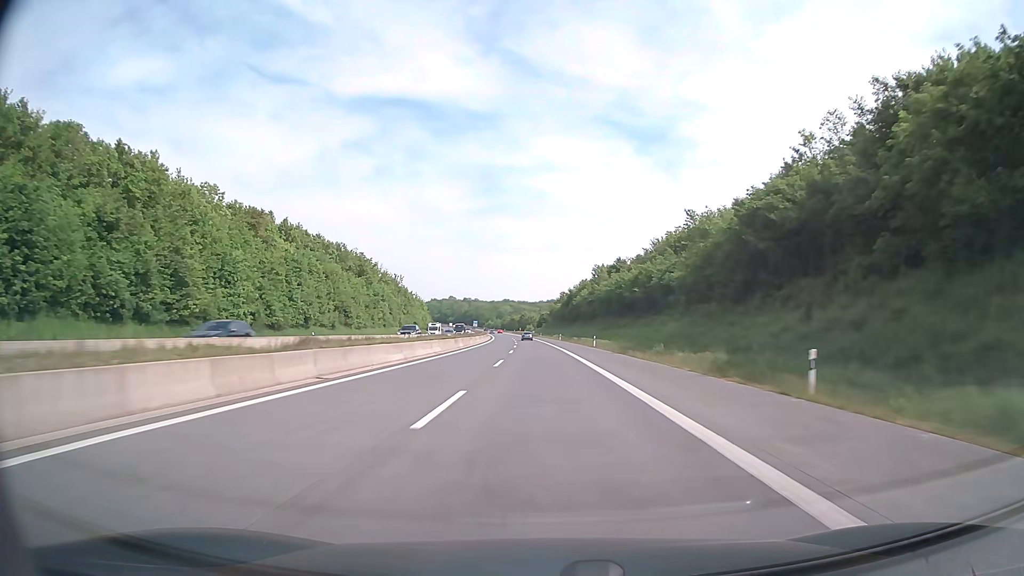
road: motorway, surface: asphalt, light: Day
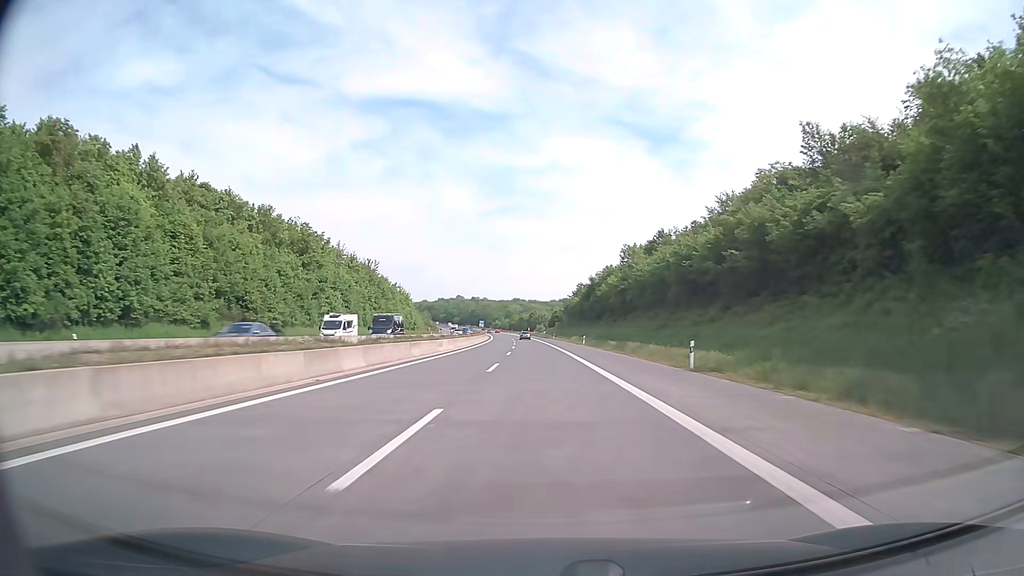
(-0.3, +39.6) m; -1°
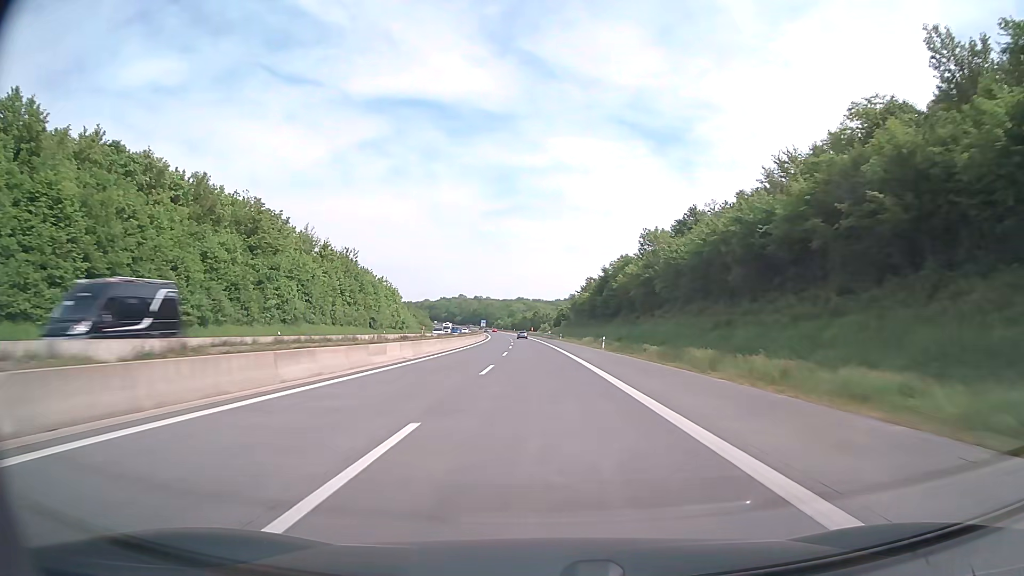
(-0.1, +19.8) m; 0°
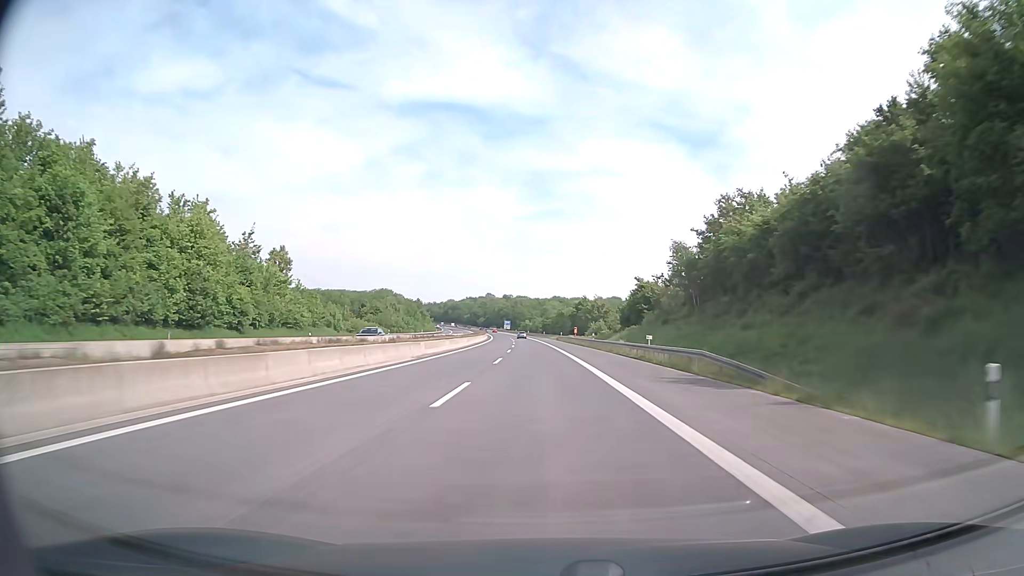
(-2.8, +99.0) m; -3°
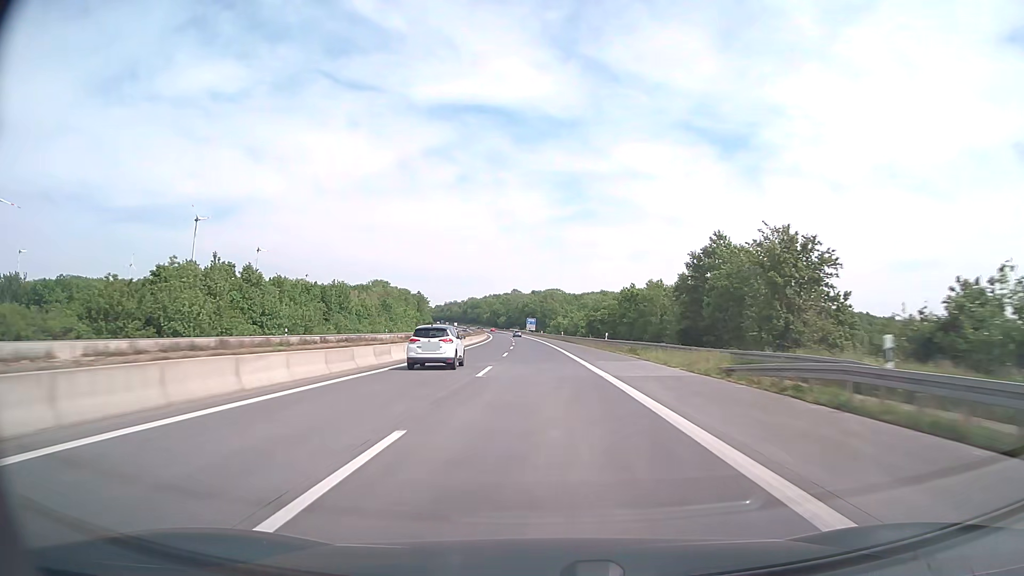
(-2.5, +98.9) m; -3°
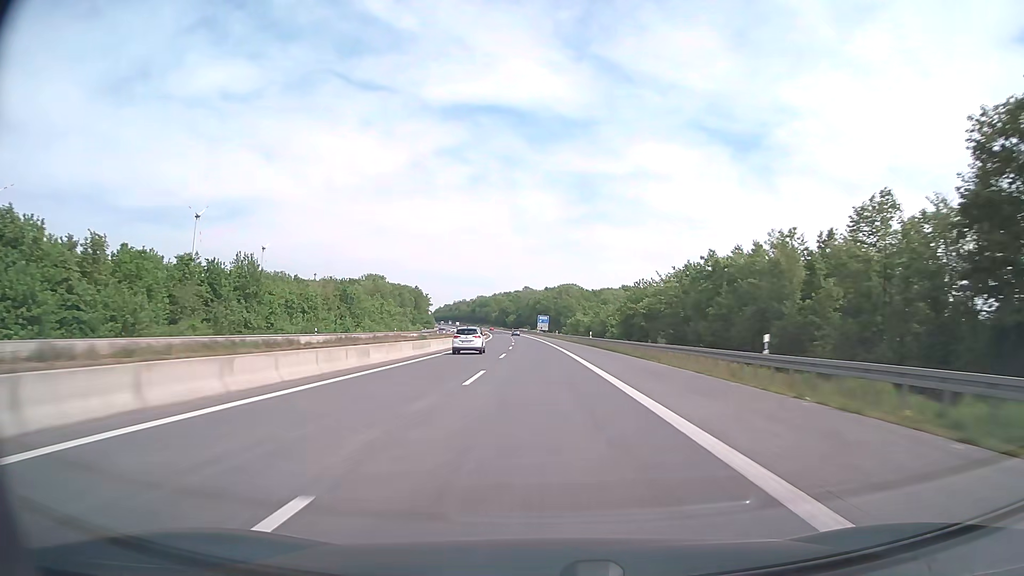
(-0.4, +39.6) m; -1°
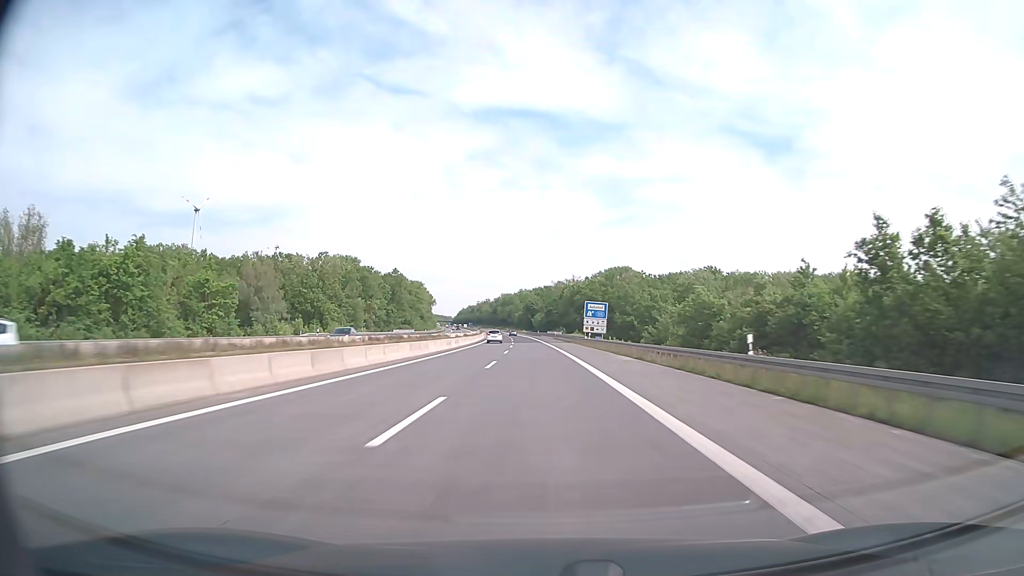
(-2.5, +98.9) m; -3°
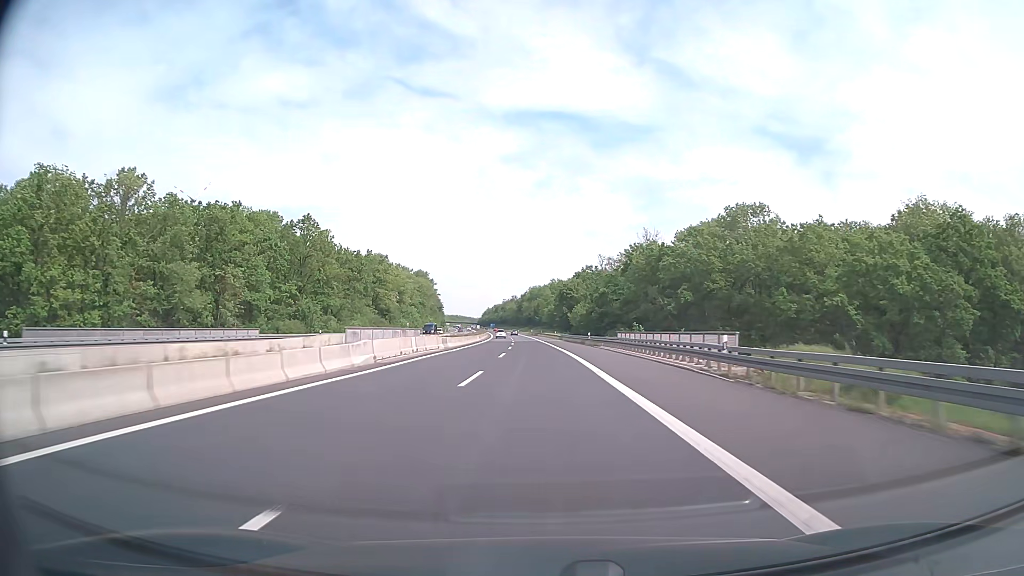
(-2.5, +98.9) m; -3°
(0, +10) (0, +20) (0, +30) (0, +40) (-1, +50) (-1, +60) (-1, +70) (-1, +80) (-2, +90) (-2, +100) m
